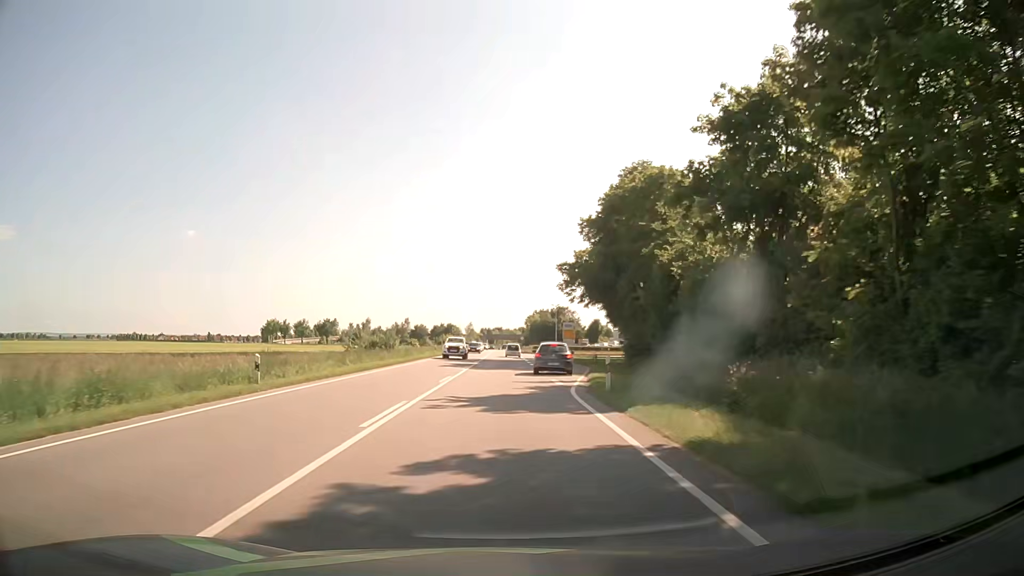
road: primary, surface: asphalt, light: Day
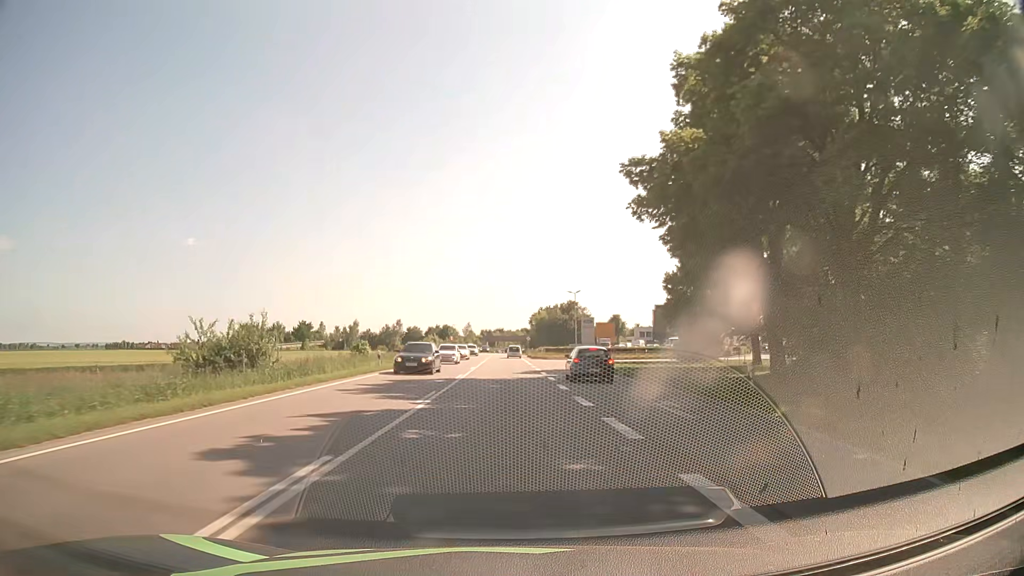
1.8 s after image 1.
(-0.3, +31.1) m; -1°
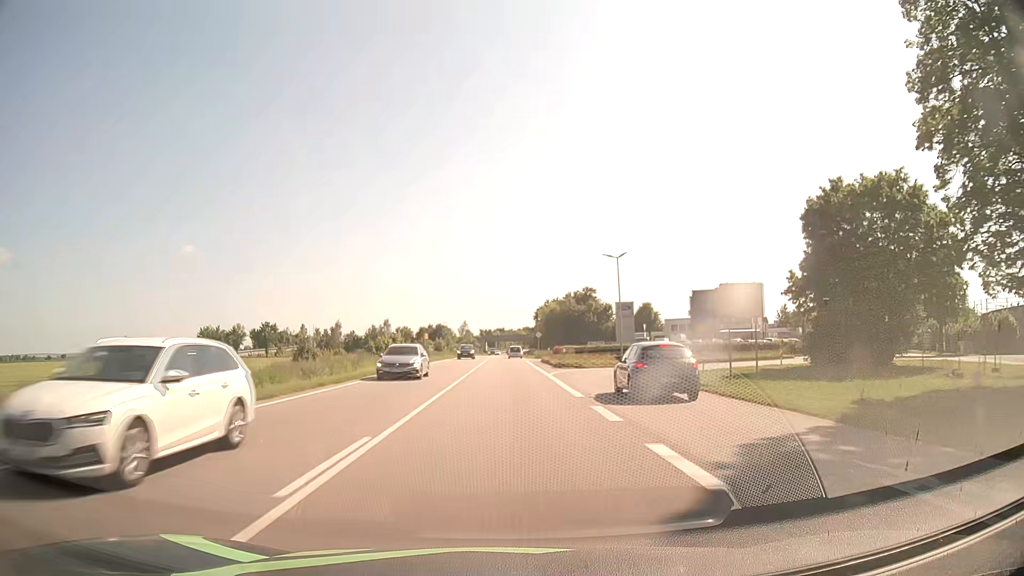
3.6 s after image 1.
(+0.2, +34.1) m; 0°
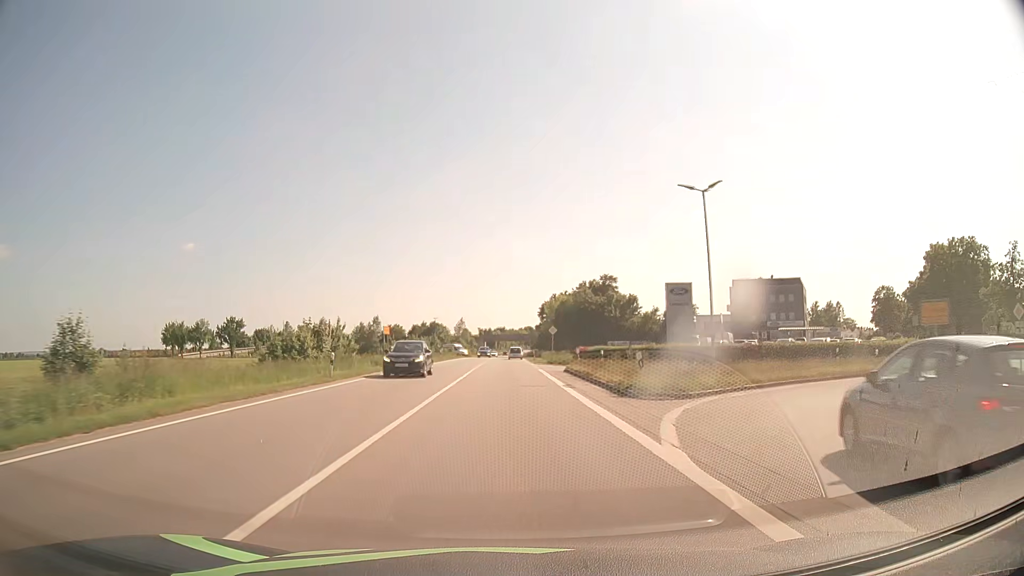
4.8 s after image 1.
(0.0, +24.2) m; 0°
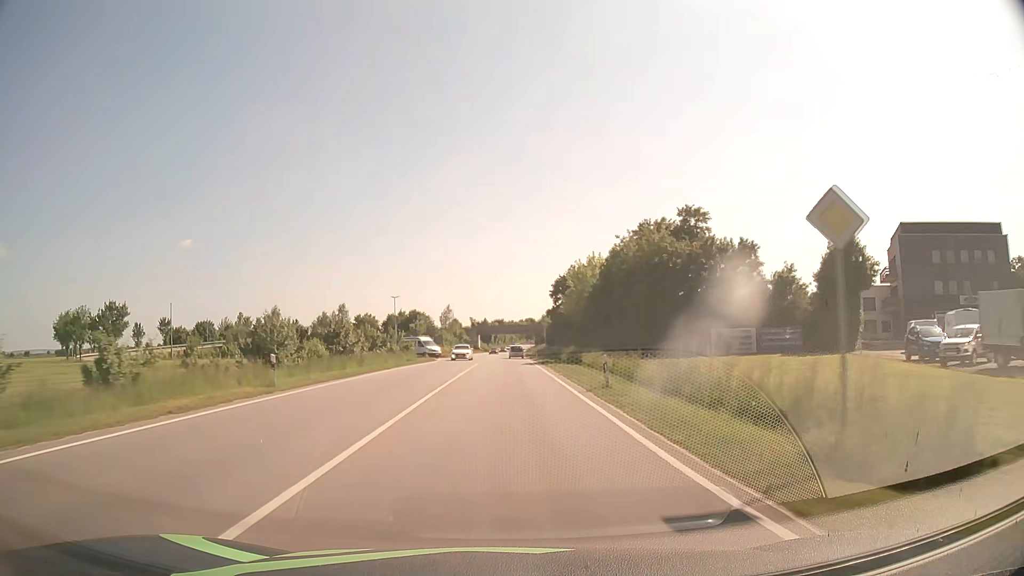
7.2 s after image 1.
(-0.1, +51.6) m; 0°
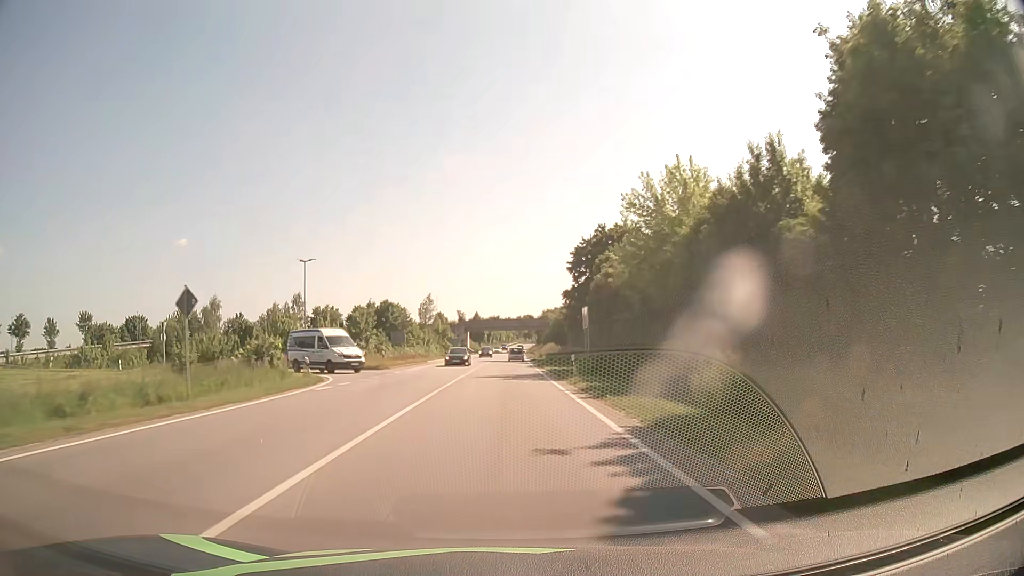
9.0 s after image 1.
(+0.1, +41.3) m; 0°
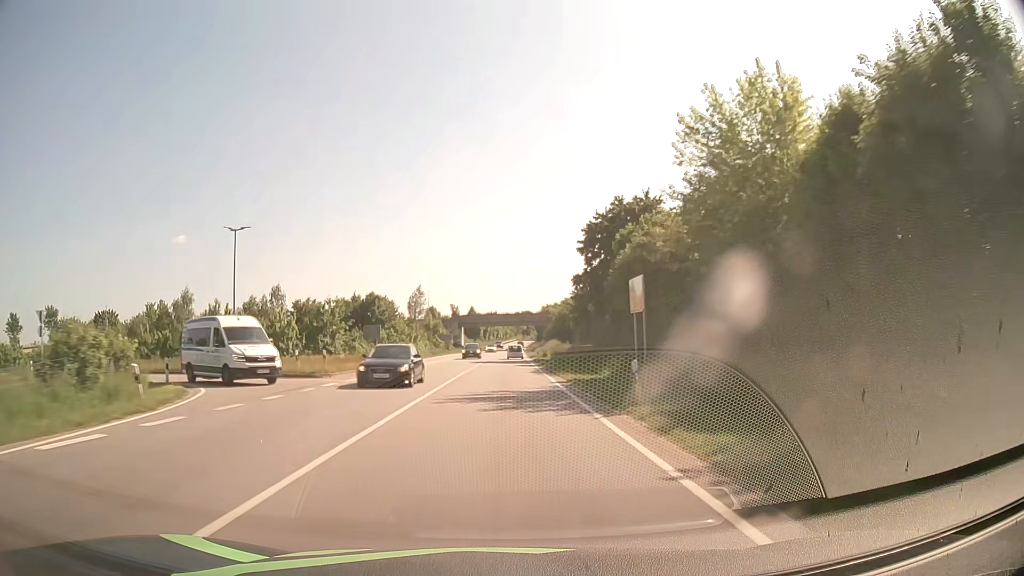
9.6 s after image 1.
(0.0, +14.0) m; 0°
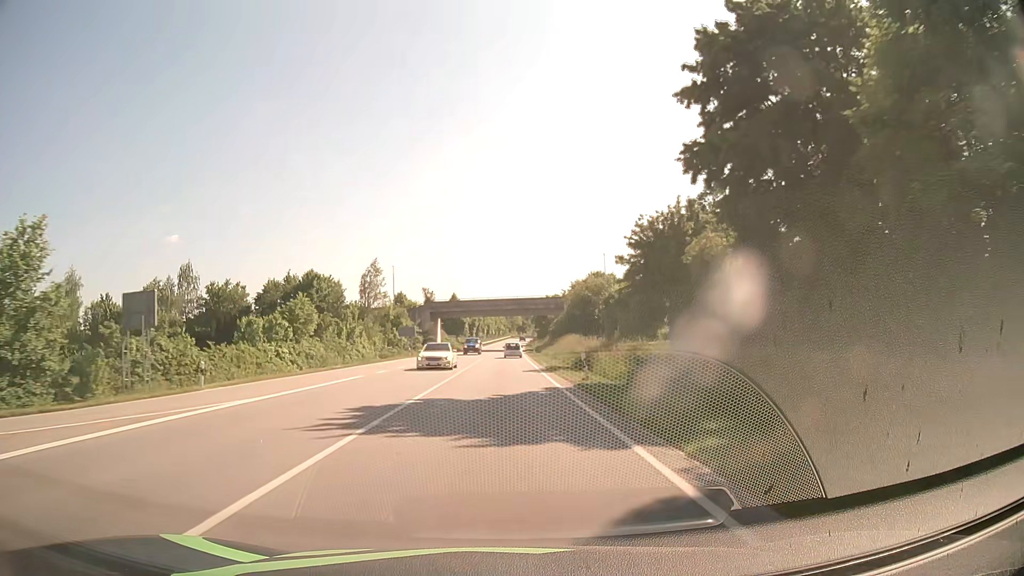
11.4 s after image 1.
(+0.2, +42.0) m; +1°
(0, +10) (0, +20) (0, +30) (0, +40) (0, +50) (0, +60) (0, +70) (0, +80) (0, +90) (+1, +100) m
